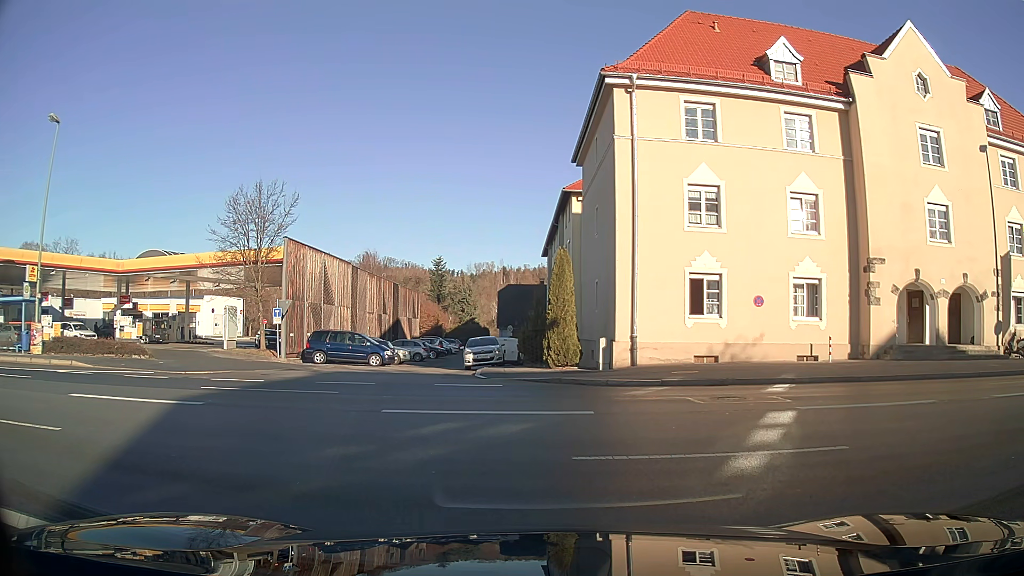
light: Day
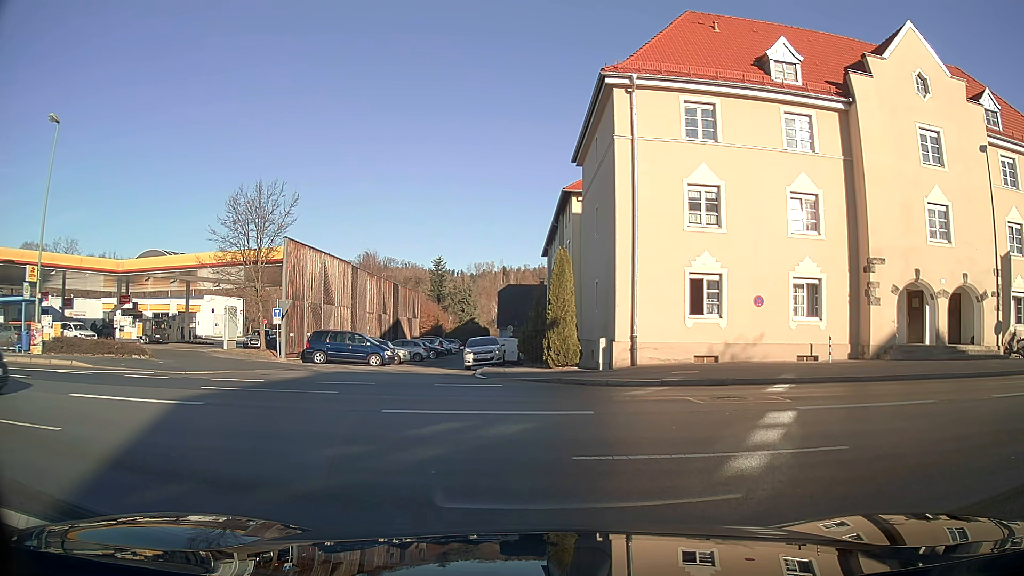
(0.0, 0.0) m; 0°
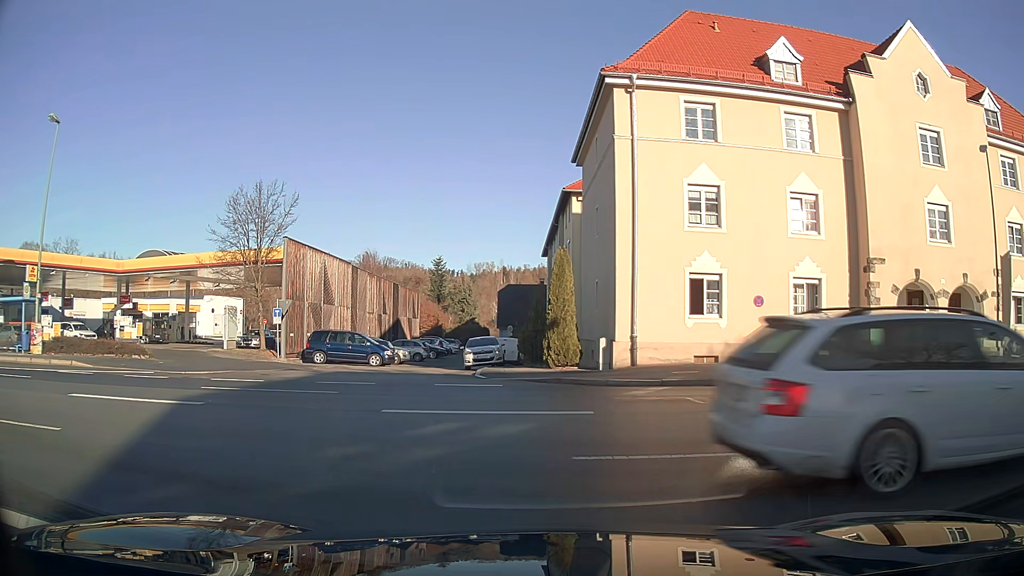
(0.0, 0.0) m; 0°
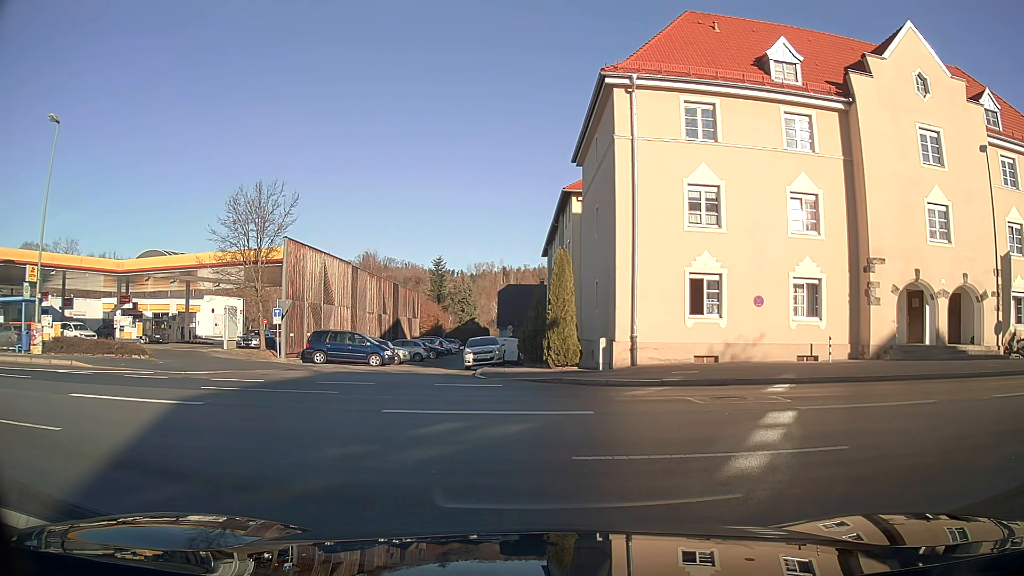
(0.0, 0.0) m; 0°
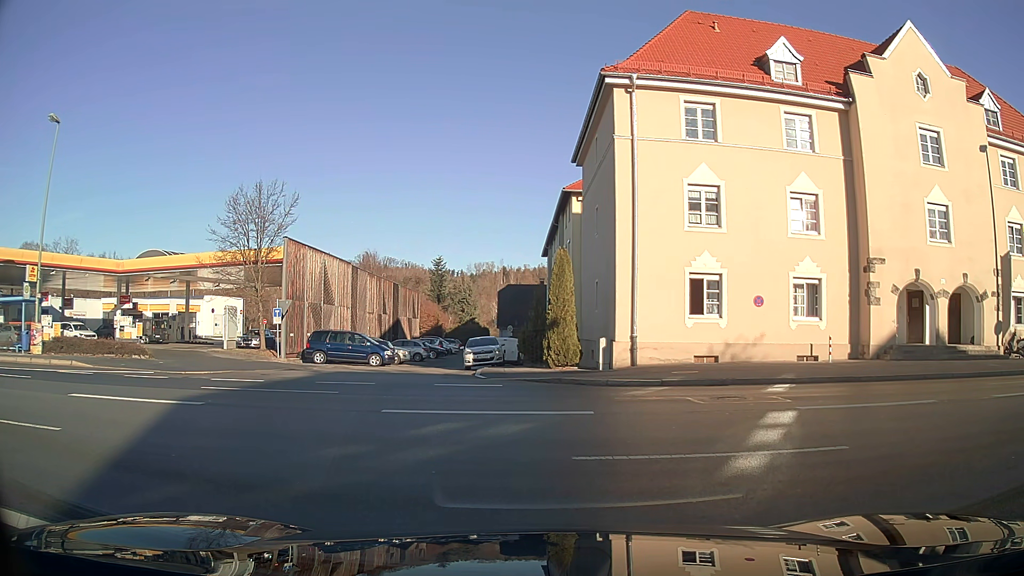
(0.0, 0.0) m; 0°
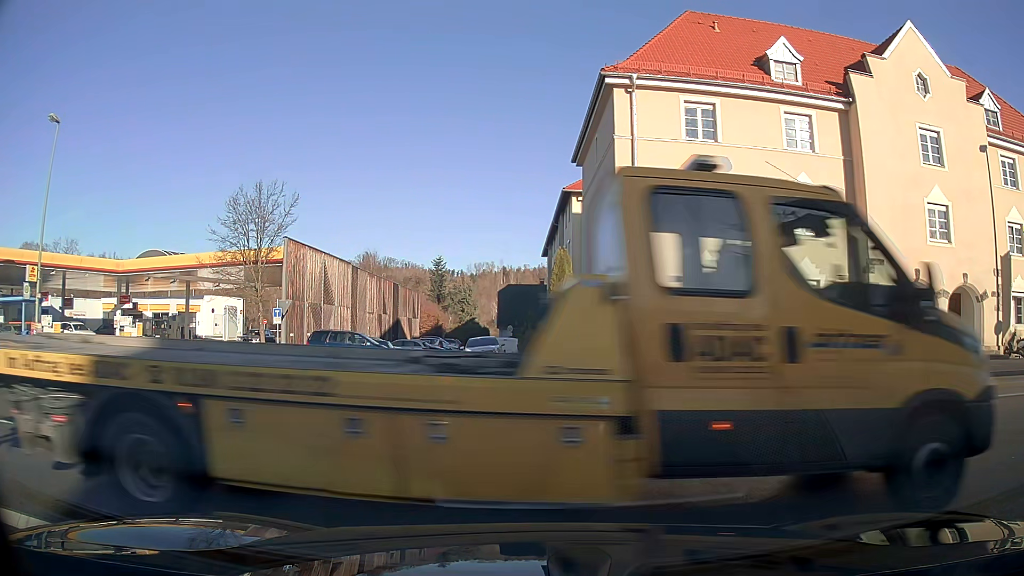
(0.0, 0.0) m; 0°
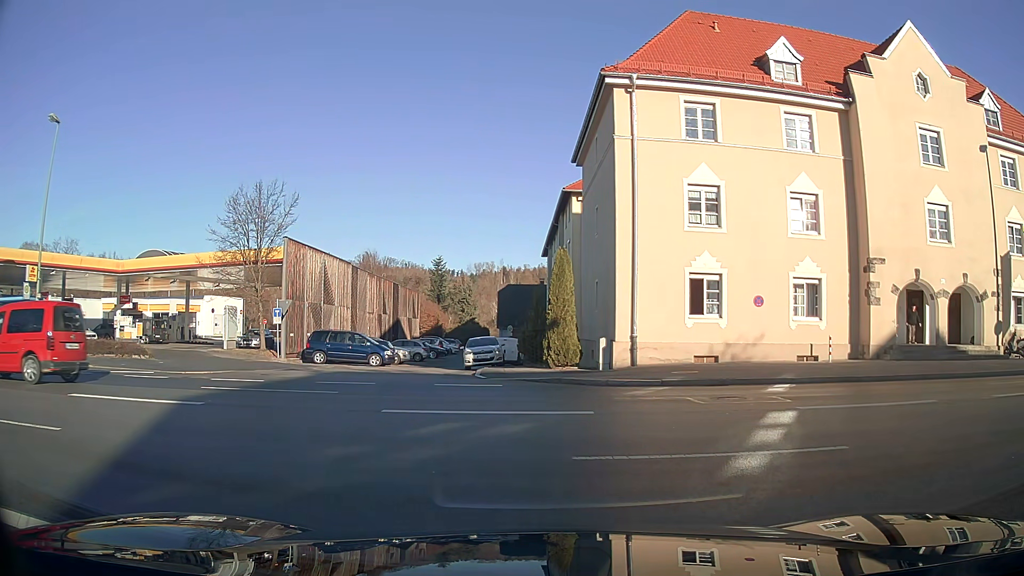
(0.0, 0.0) m; 0°
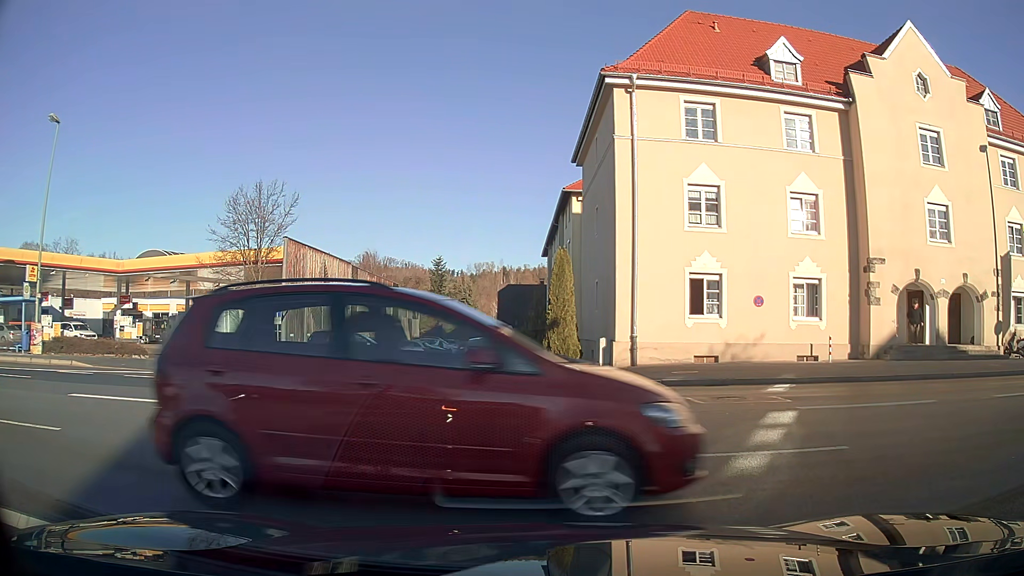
(0.0, 0.0) m; 0°
